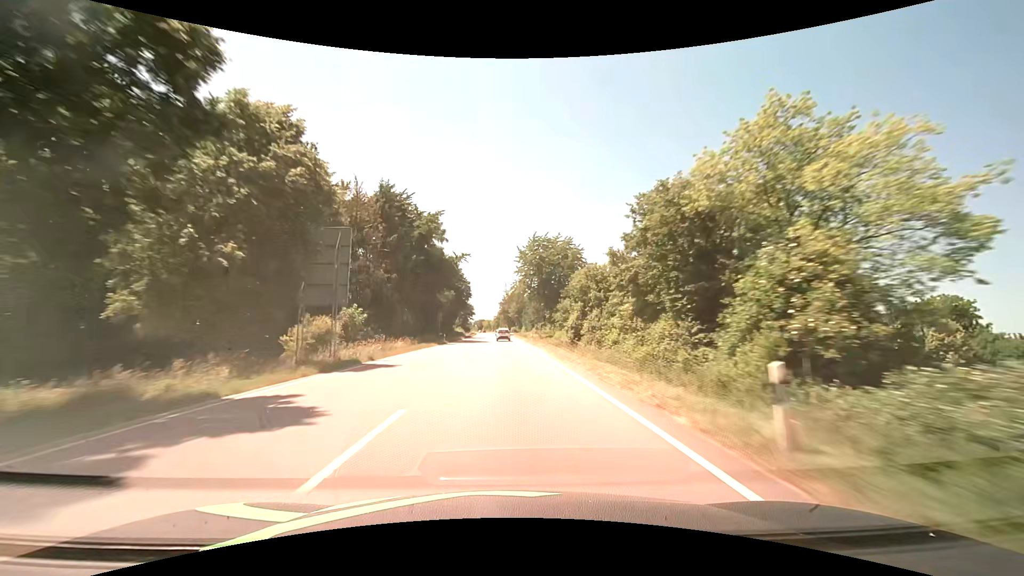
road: primary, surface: asphalt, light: Day
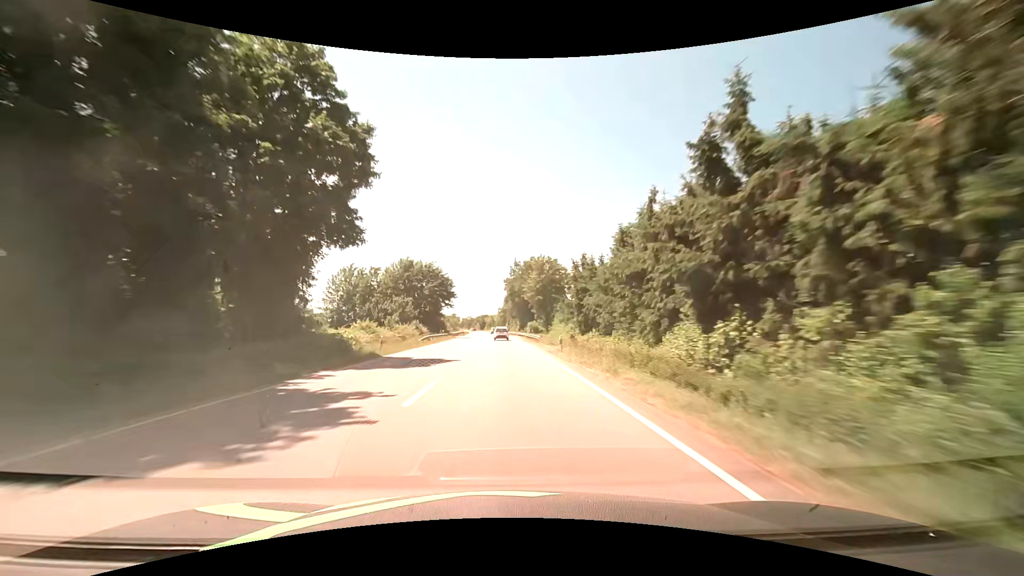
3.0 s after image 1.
(-0.9, +78.8) m; -1°
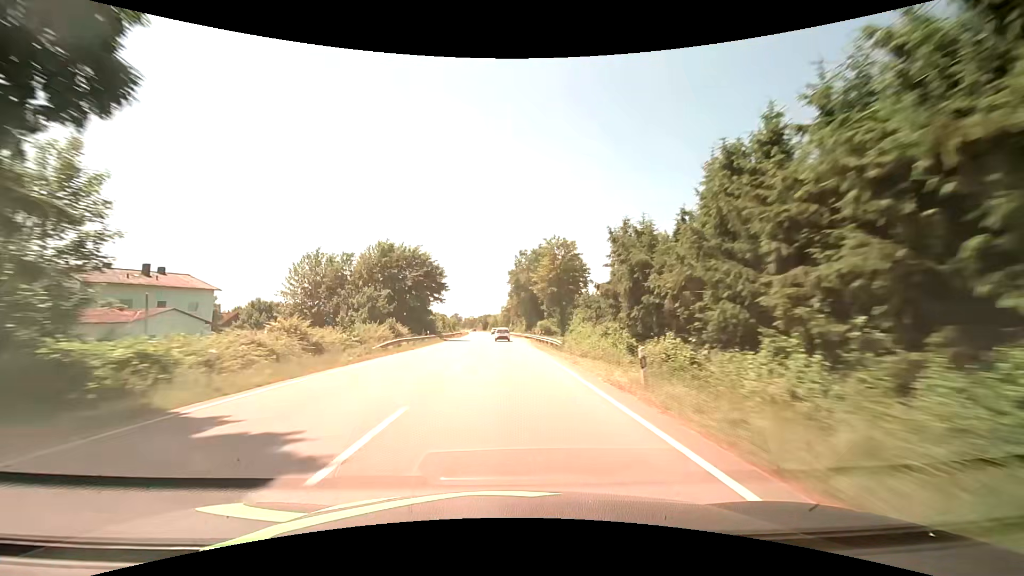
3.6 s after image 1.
(0.0, +15.8) m; 0°
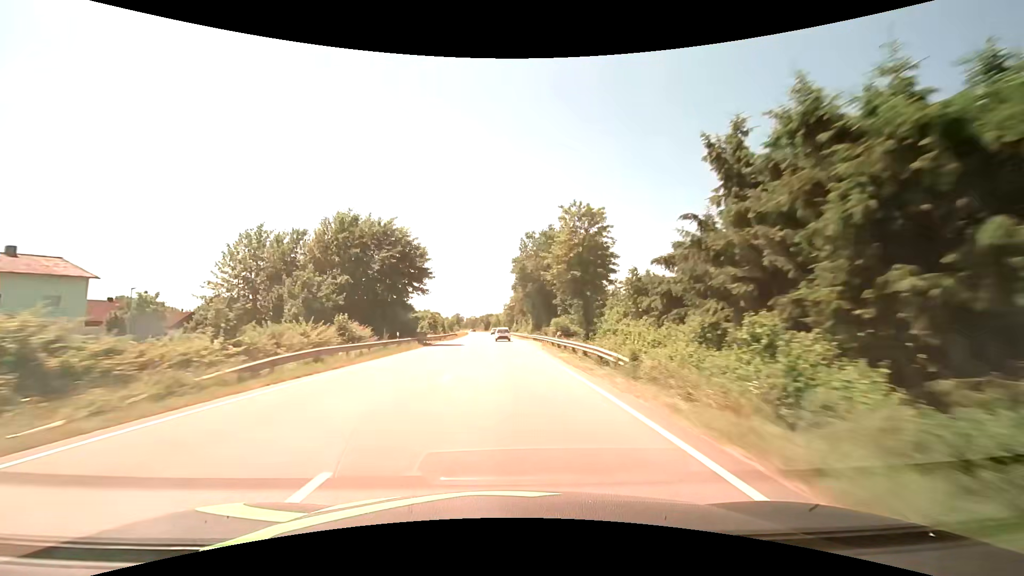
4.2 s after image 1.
(-0.1, +15.8) m; -1°
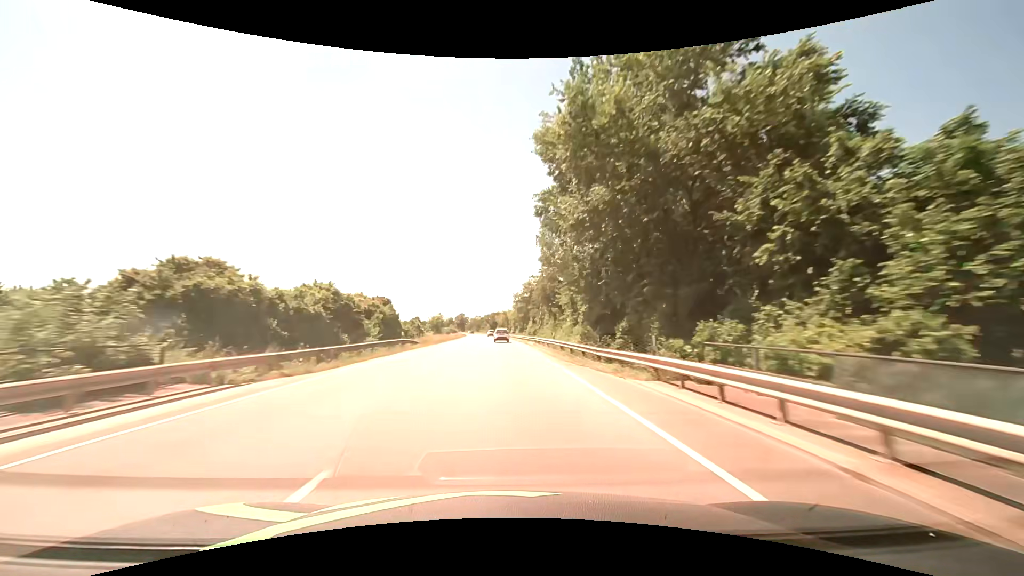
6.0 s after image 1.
(-0.1, +47.5) m; -1°
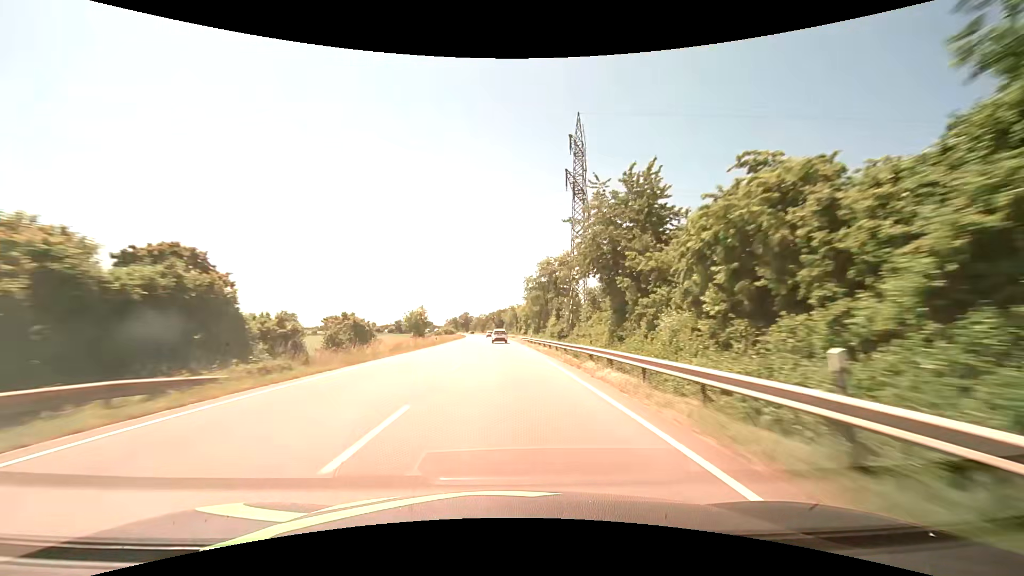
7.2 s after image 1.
(-0.2, +31.6) m; -1°
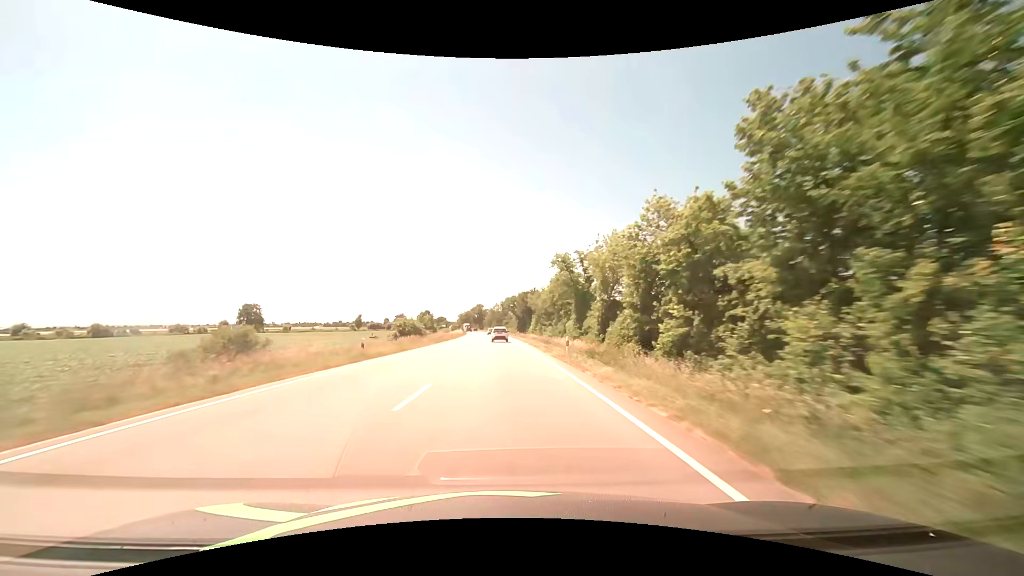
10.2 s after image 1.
(-2.1, +78.9) m; -3°
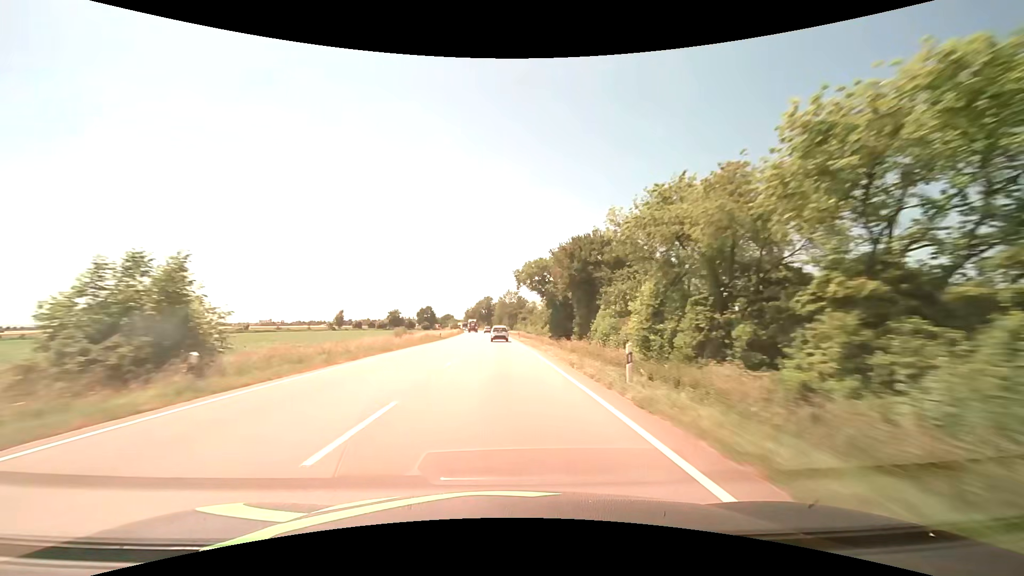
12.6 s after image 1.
(-0.7, +62.5) m; -1°
